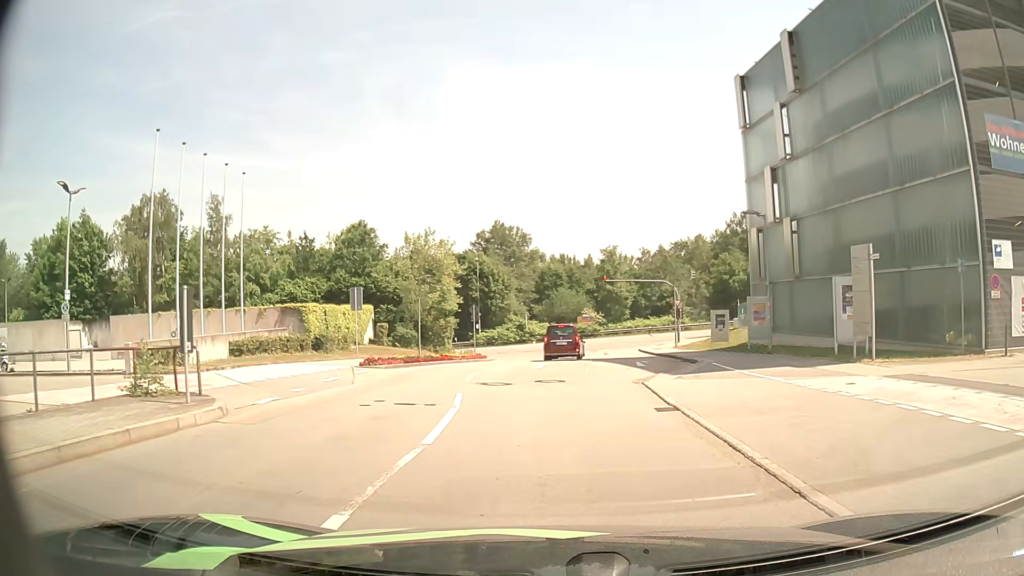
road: residential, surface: asphalt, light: Day
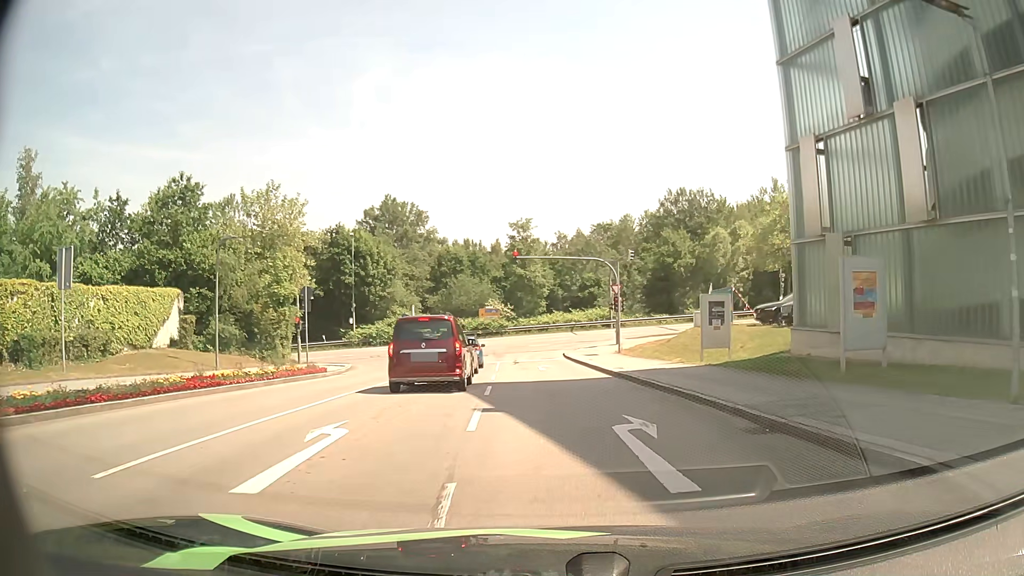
(+1.1, +17.5) m; +7°
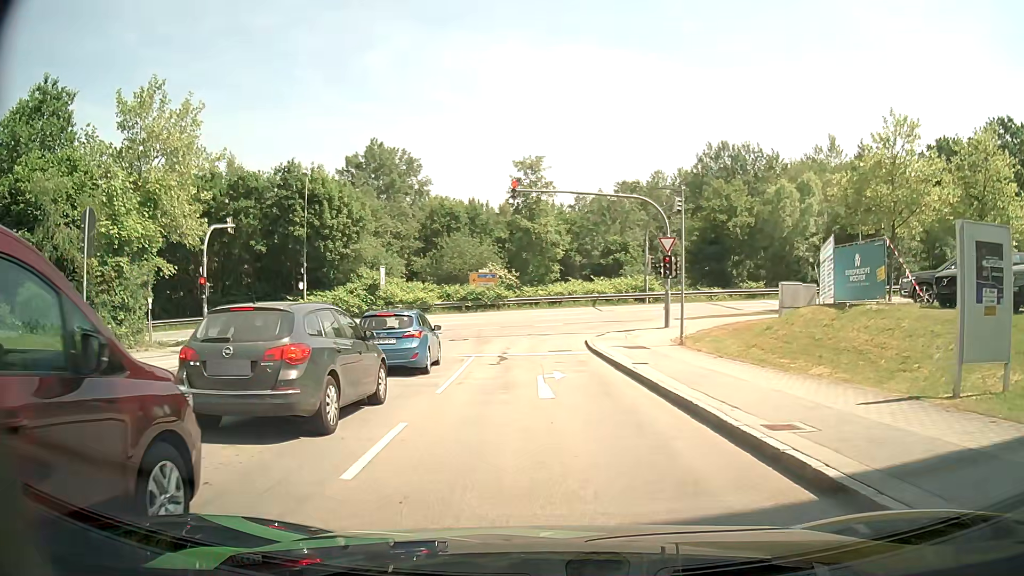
(+0.3, +15.3) m; -1°
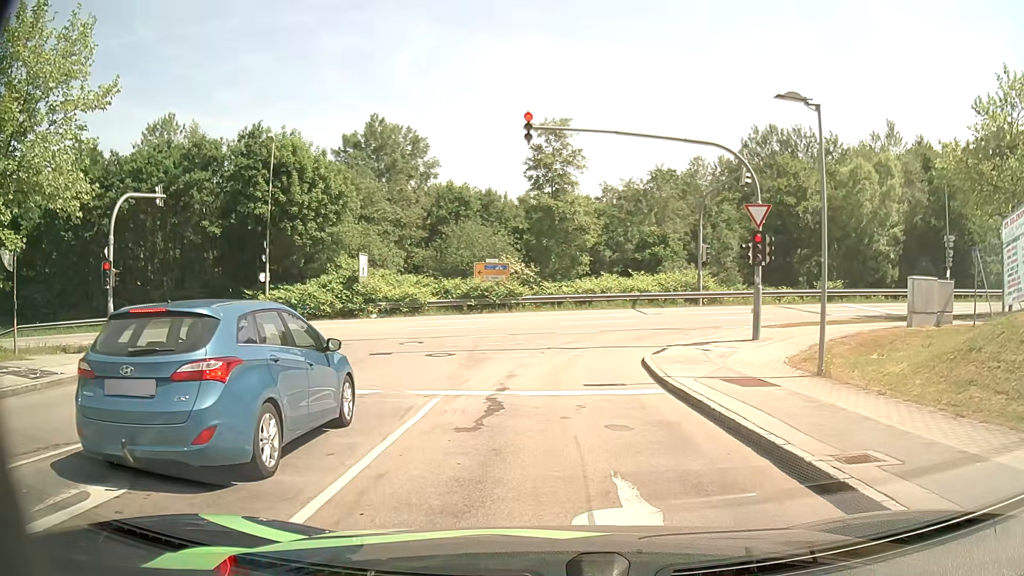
(-0.1, +9.9) m; -3°
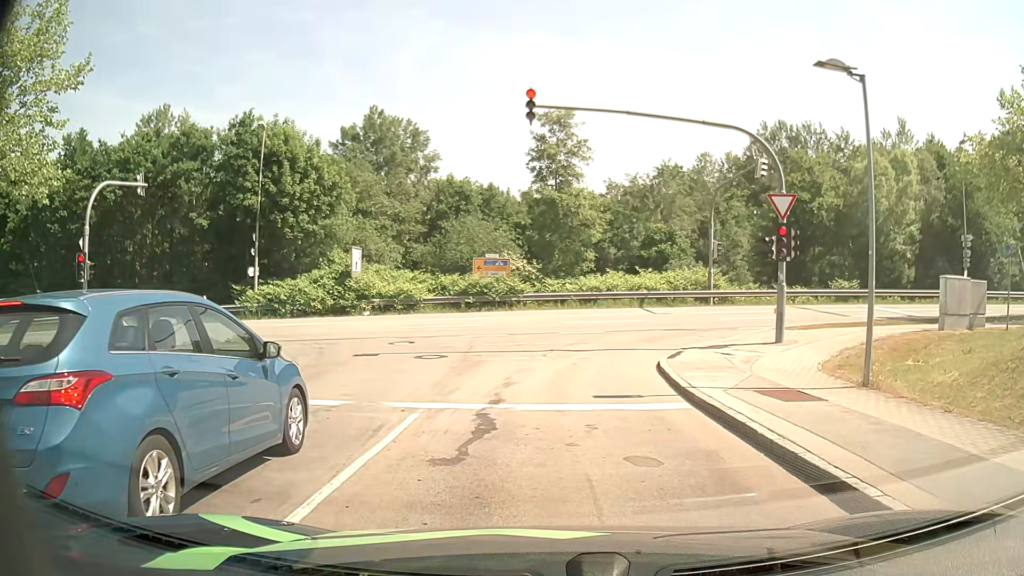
(+0.1, +1.8) m; +1°
